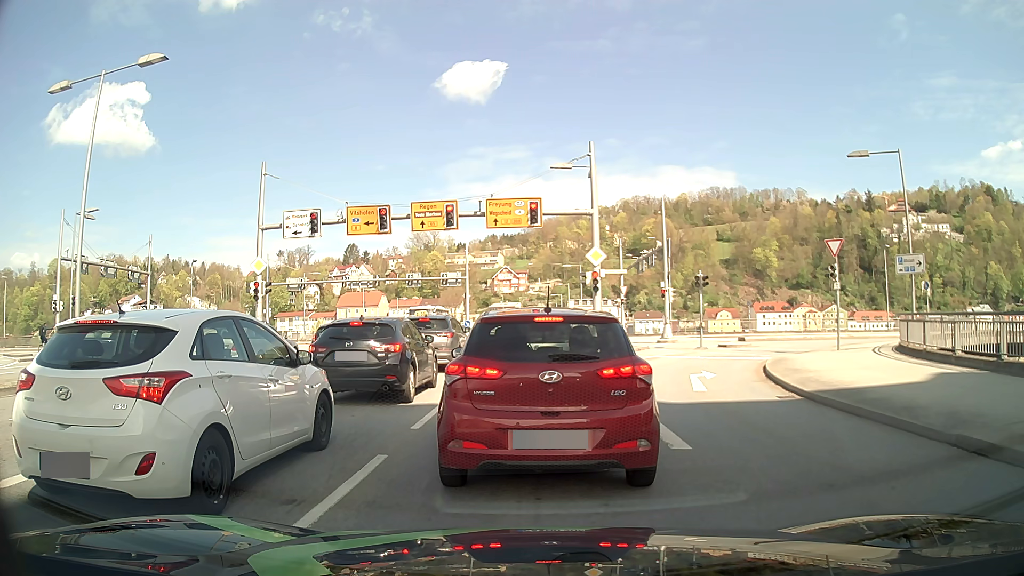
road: primary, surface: asphalt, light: Day
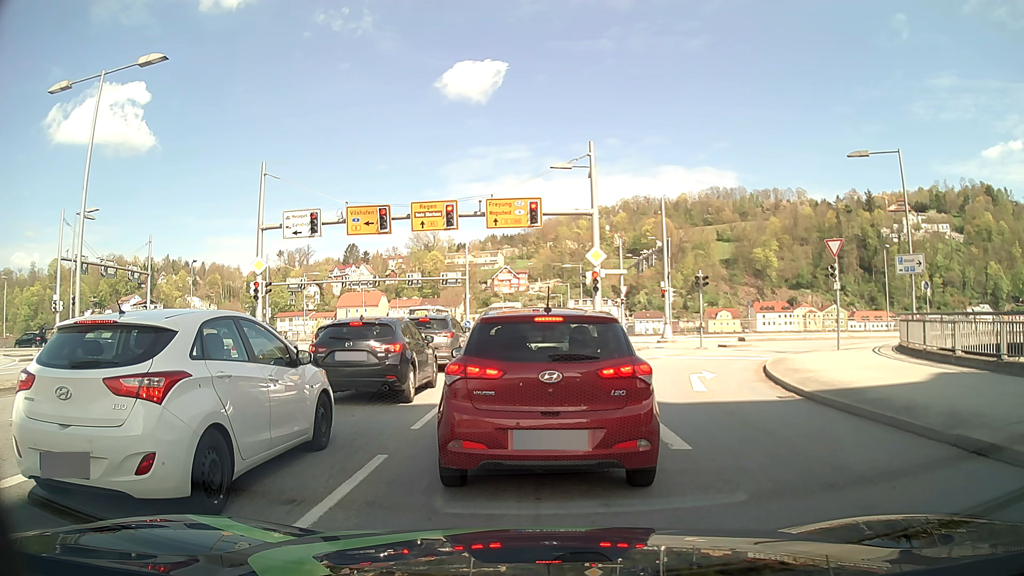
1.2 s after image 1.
(0.0, 0.0) m; 0°
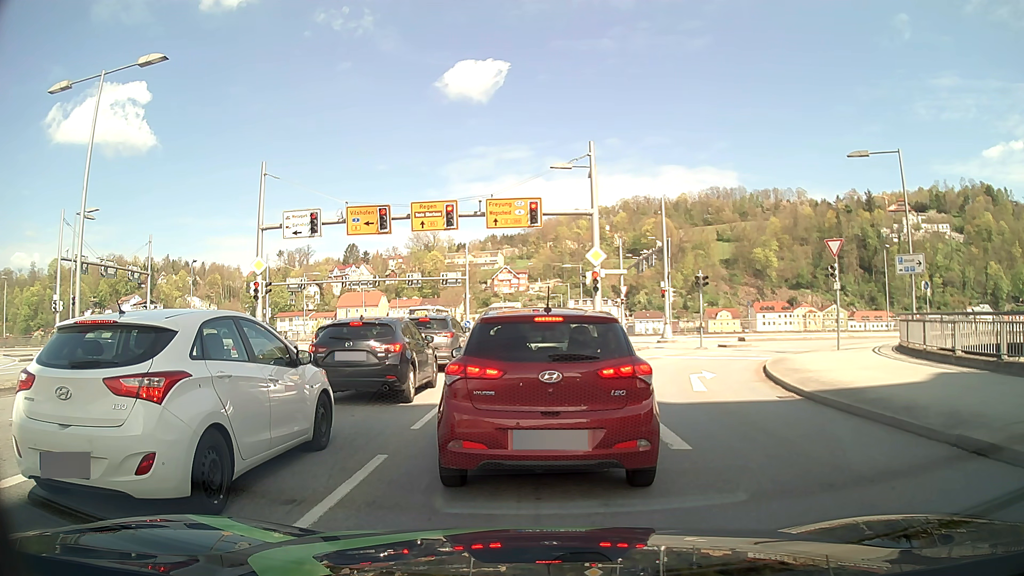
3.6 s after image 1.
(0.0, 0.0) m; 0°
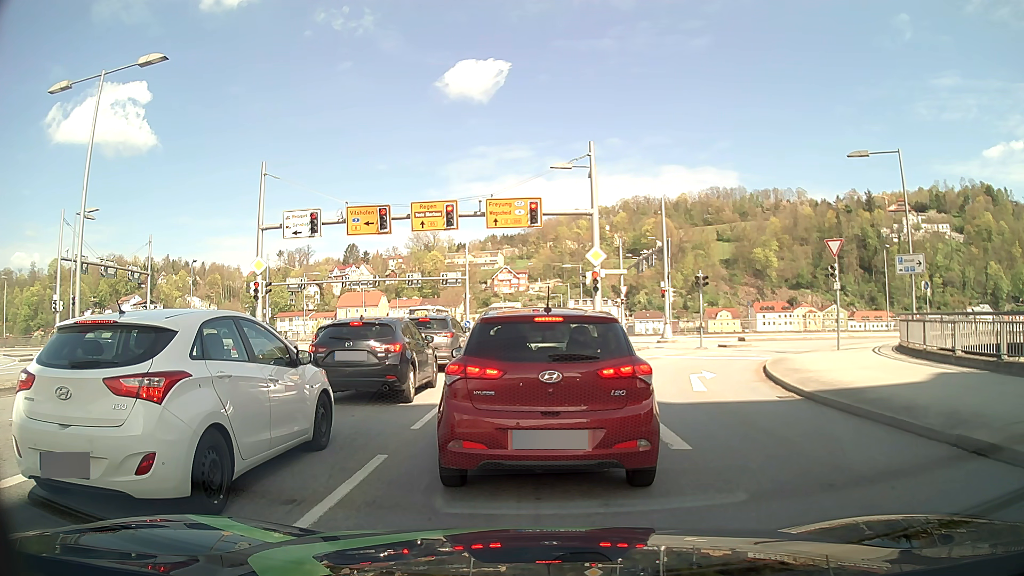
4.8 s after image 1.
(0.0, 0.0) m; 0°
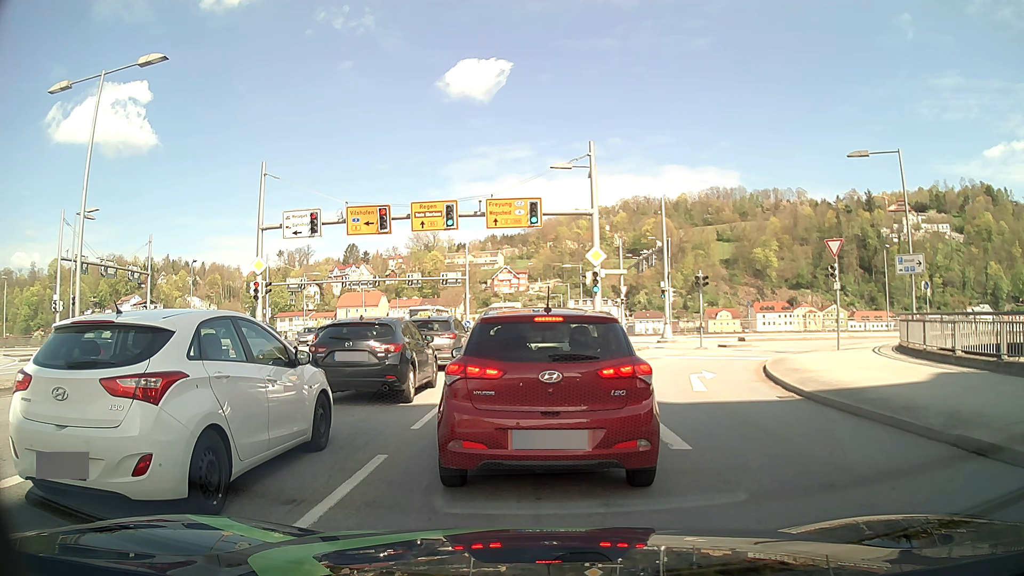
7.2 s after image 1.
(0.0, 0.0) m; 0°
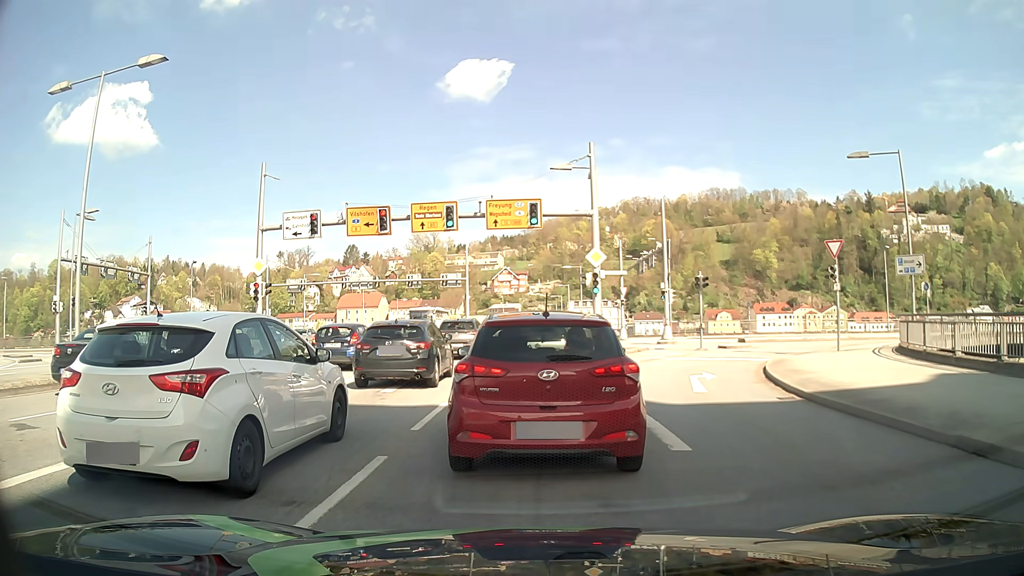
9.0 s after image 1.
(0.0, 0.0) m; 0°
